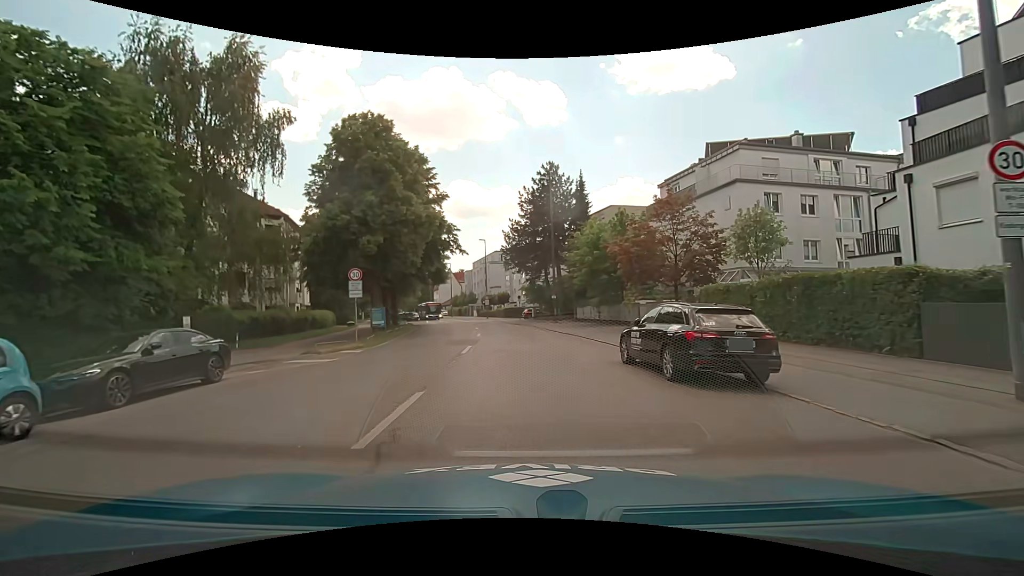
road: secondary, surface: asphalt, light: Day
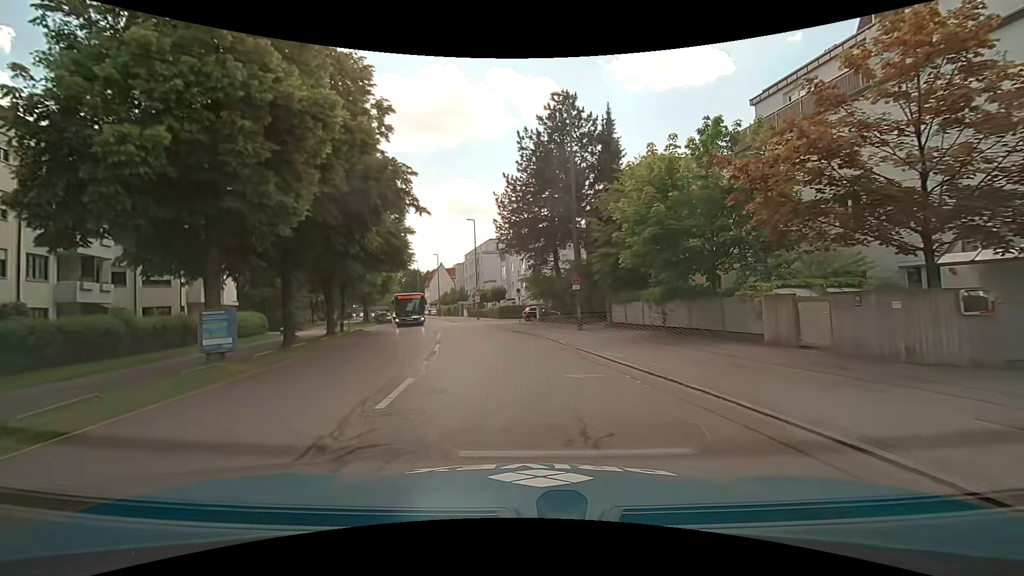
(-0.3, +16.9) m; 0°
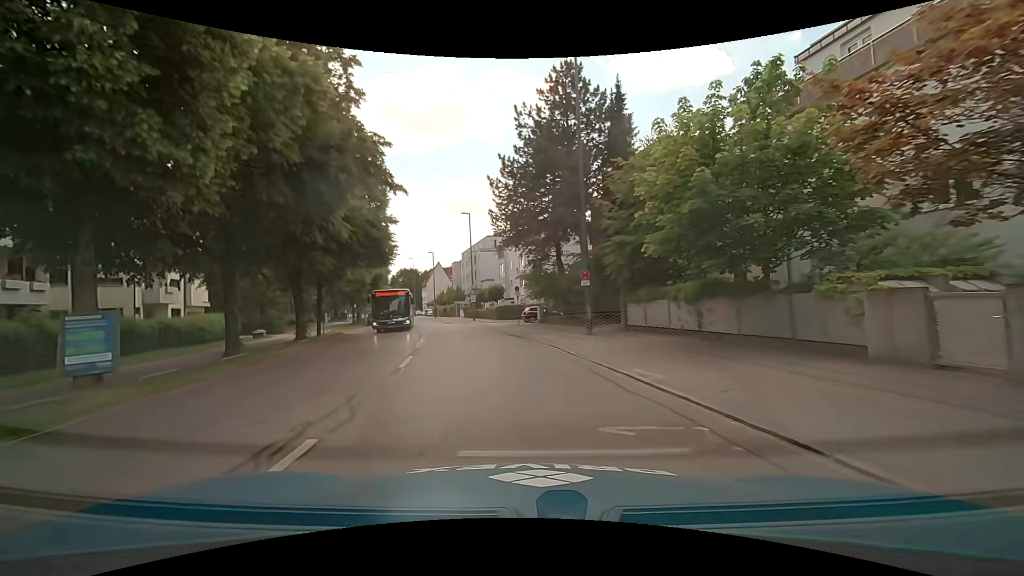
(0.0, +4.3) m; -1°
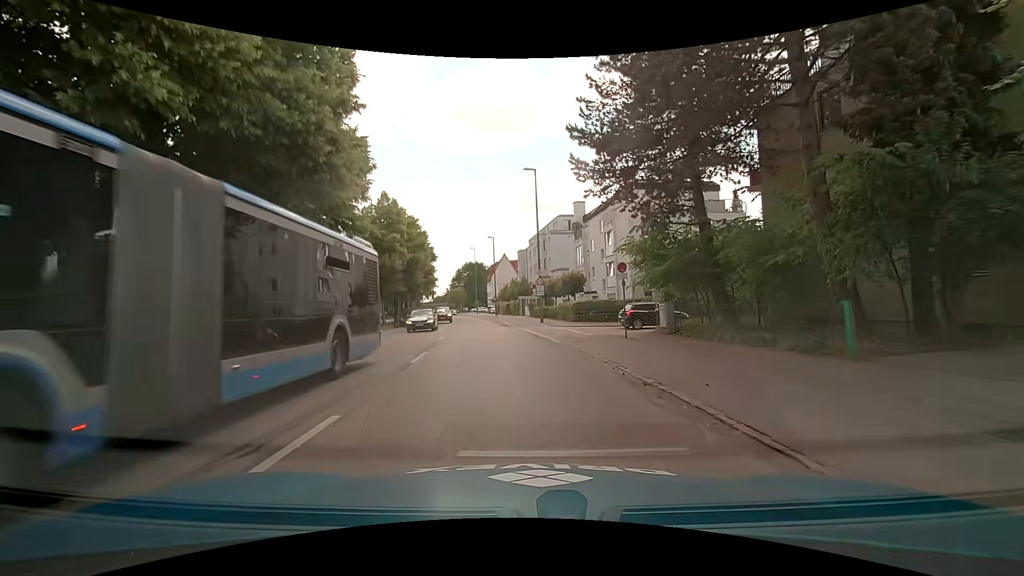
(-1.3, +17.6) m; -7°
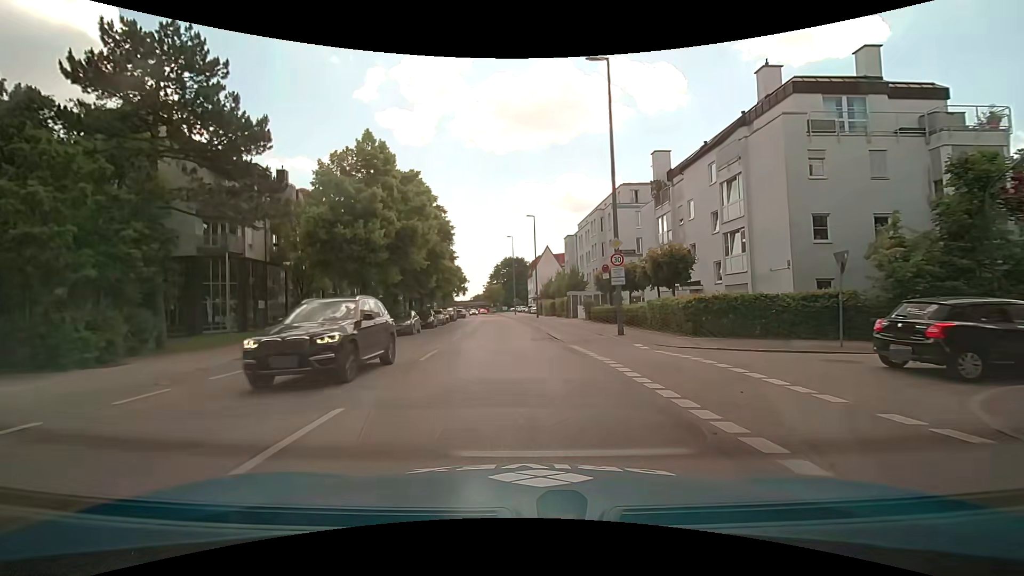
(-1.1, +17.8) m; -7°
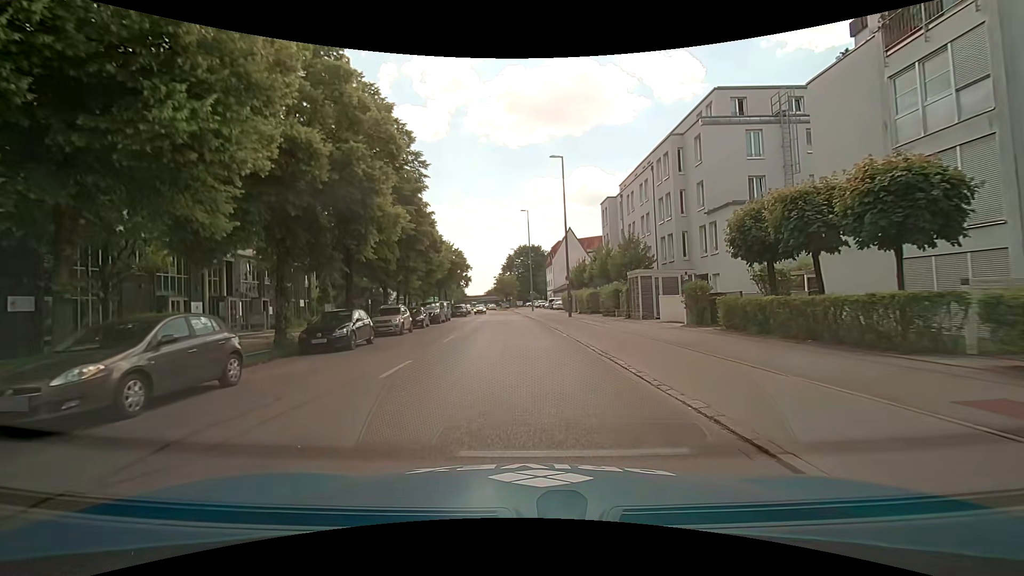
(-0.2, +22.3) m; -2°
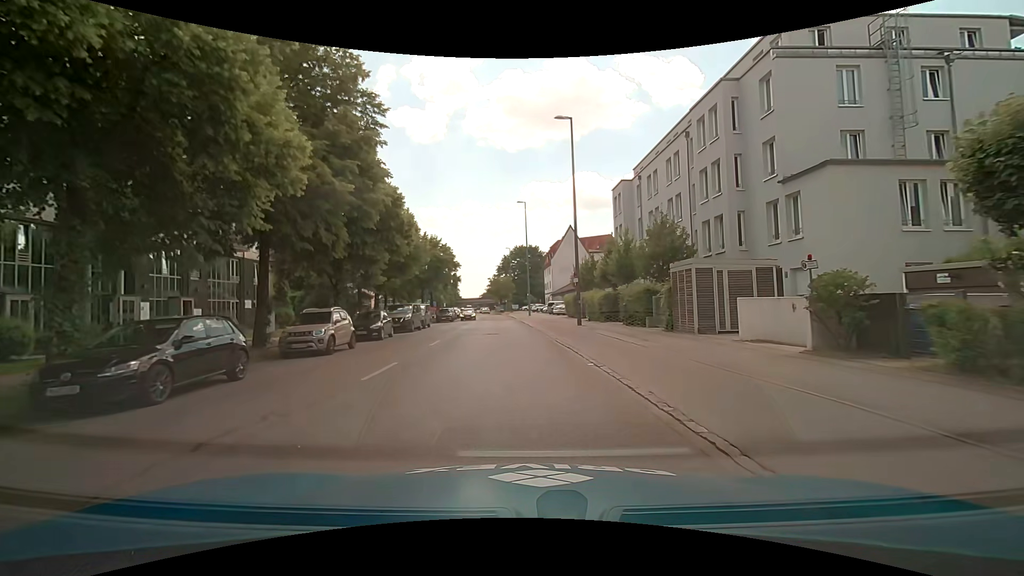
(+0.2, +9.0) m; +2°
(0, +10) (0, +20) (-1, +30) (-2, +40) (-2, +50) (-3, +60) (-4, +70) (-5, +80) (-6, +90) (-7, +100) m
